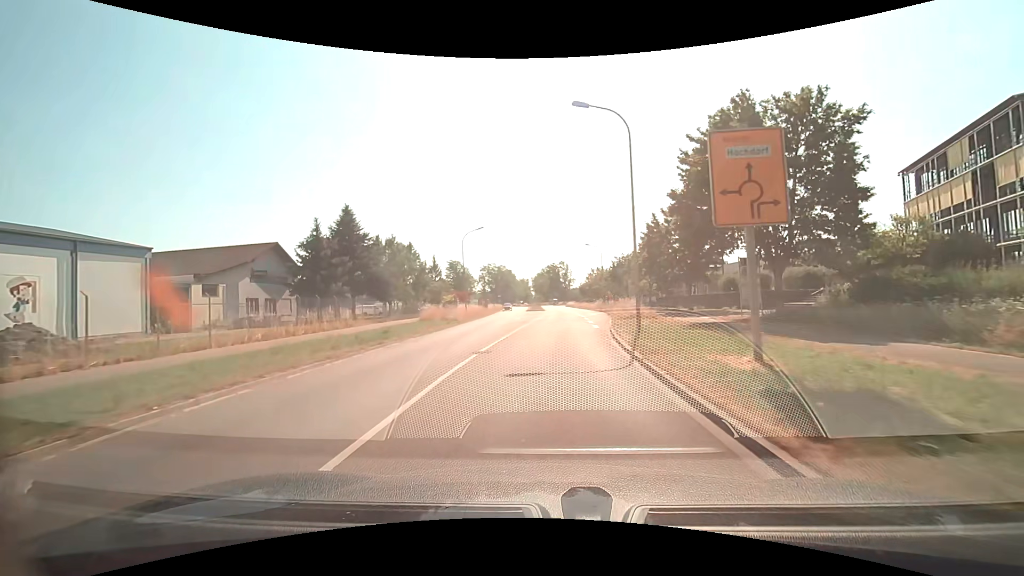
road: secondary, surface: asphalt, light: Day
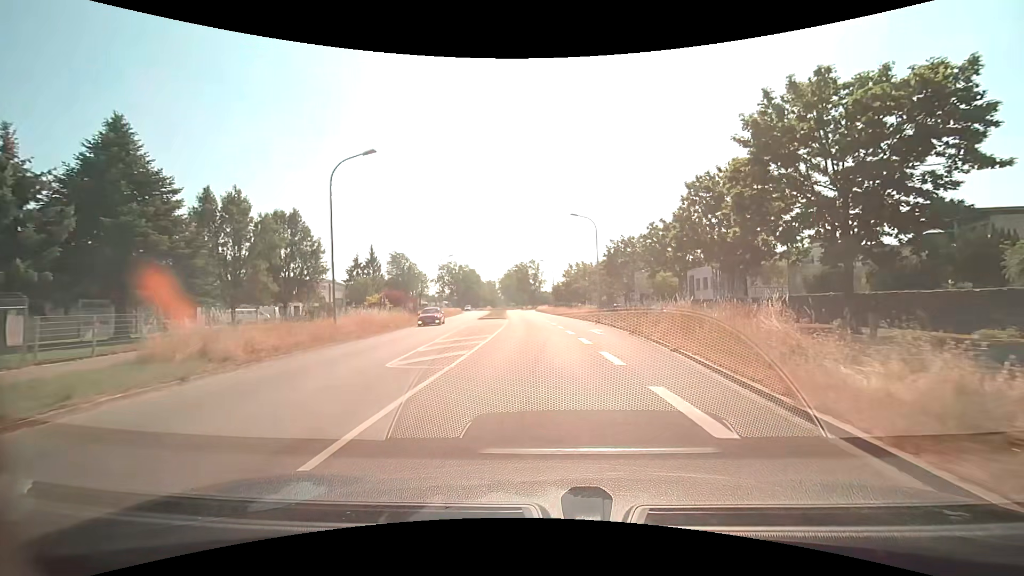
(+0.7, +26.1) m; +4°
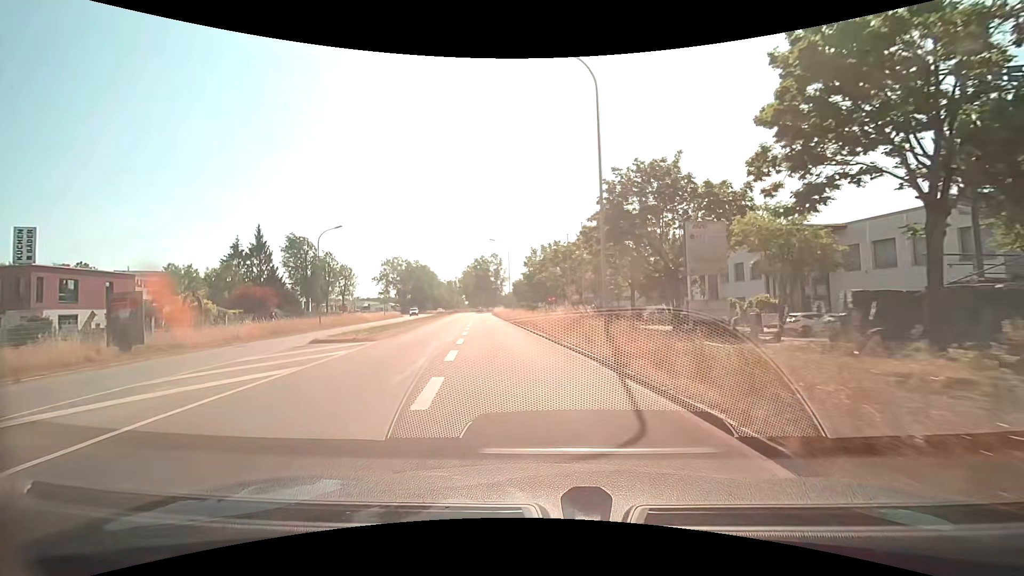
(+1.9, +28.7) m; +4°
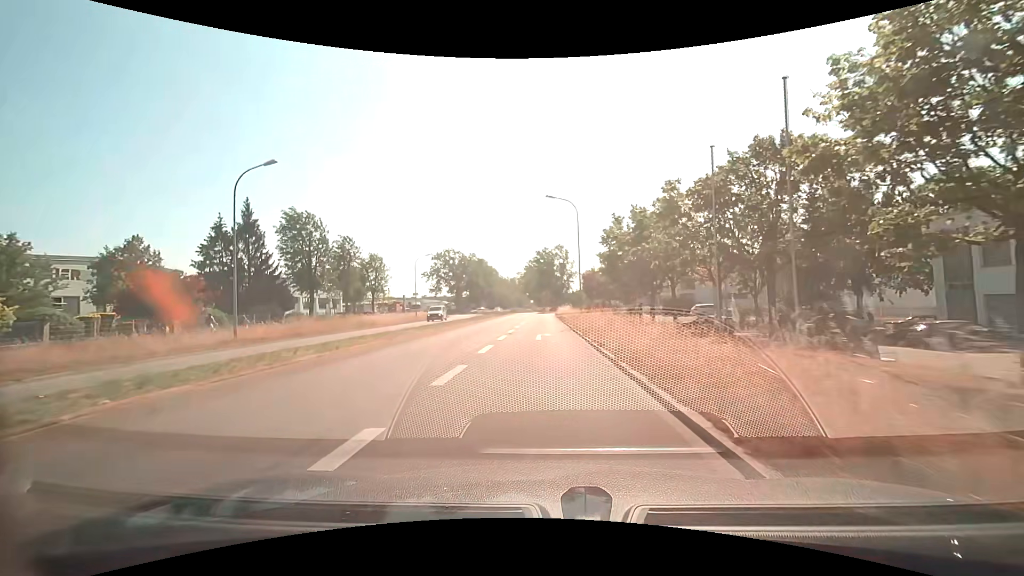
(-1.8, +22.2) m; -9°
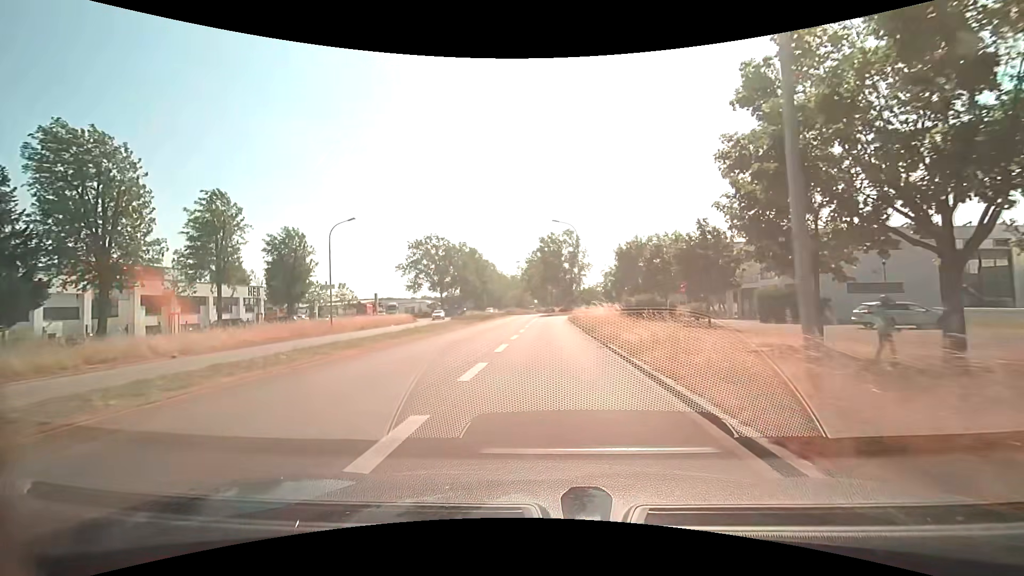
(-0.1, +29.6) m; 0°
